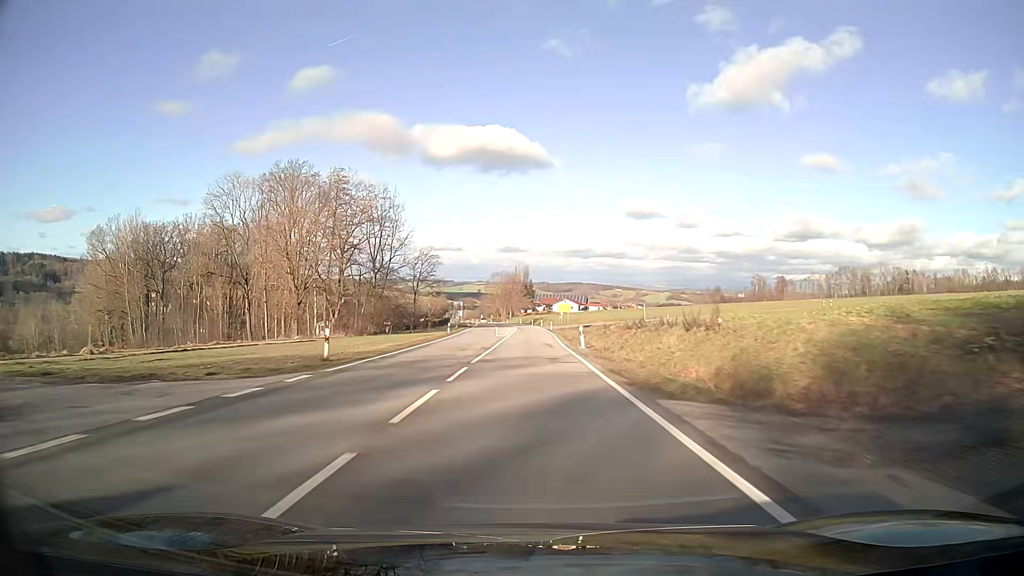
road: secondary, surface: asphalt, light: Day
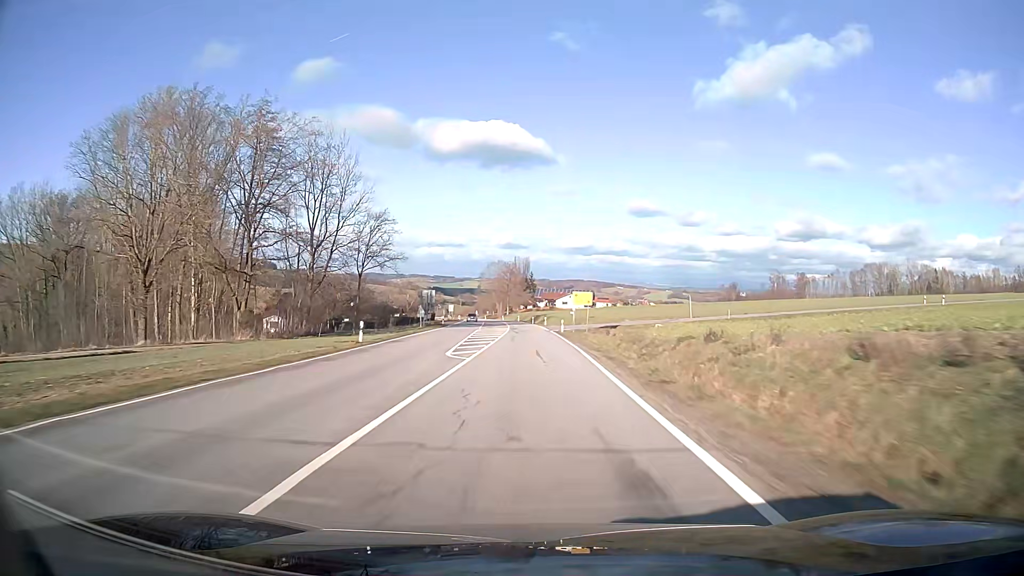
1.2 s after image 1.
(-0.1, +31.6) m; 0°
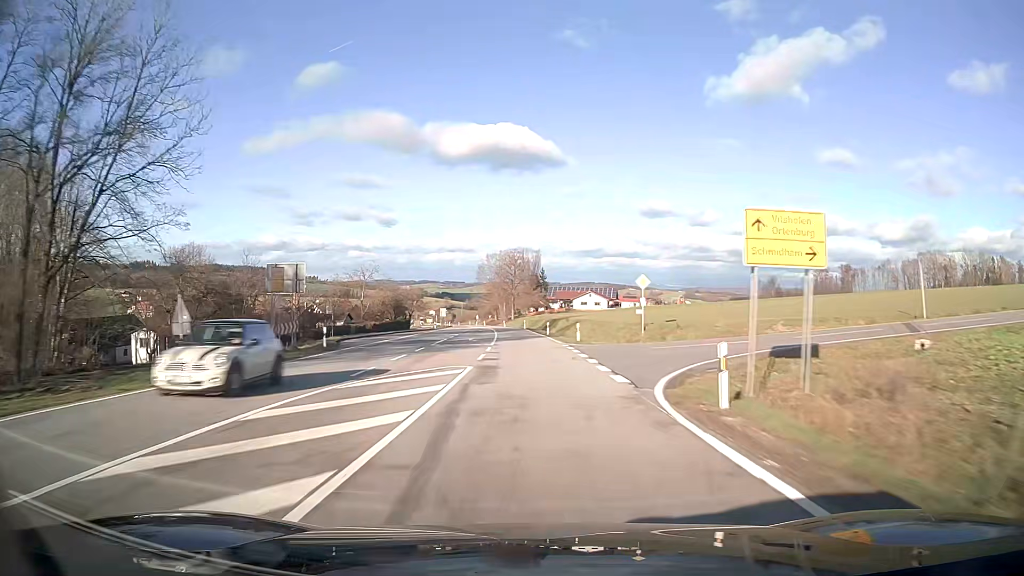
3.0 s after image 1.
(-0.3, +47.4) m; -1°
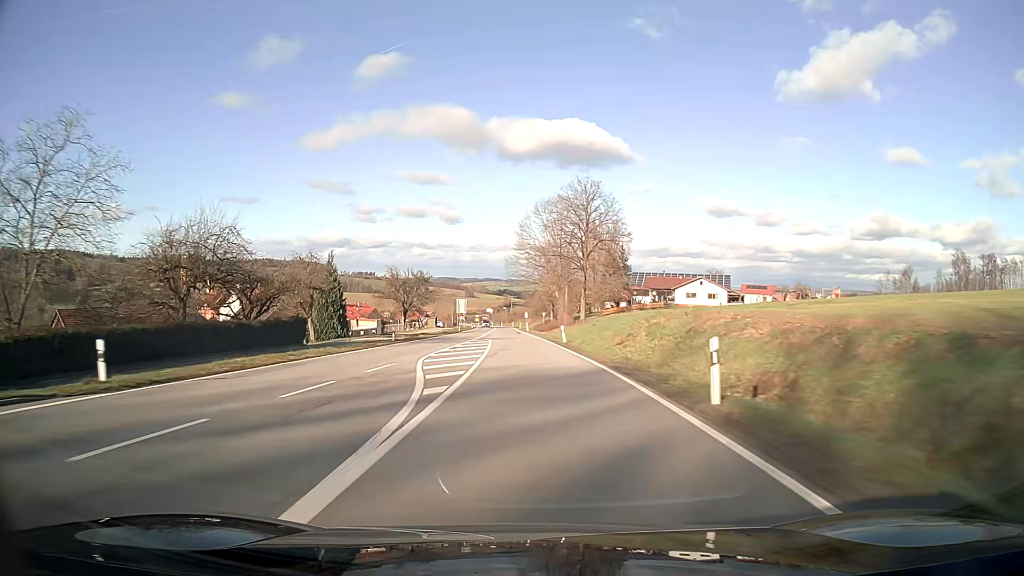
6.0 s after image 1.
(-3.3, +78.9) m; -5°
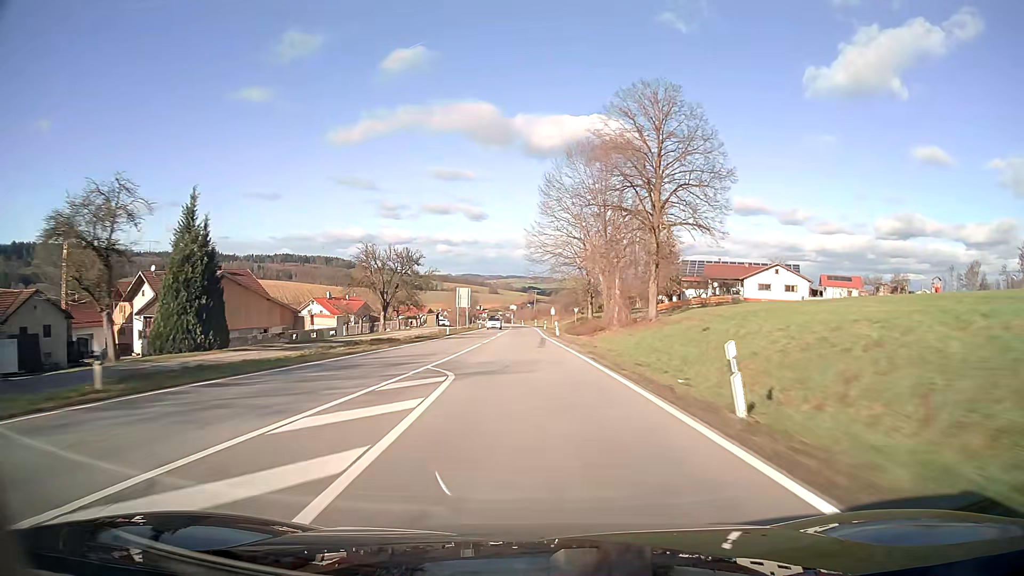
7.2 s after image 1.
(-0.6, +31.6) m; -2°
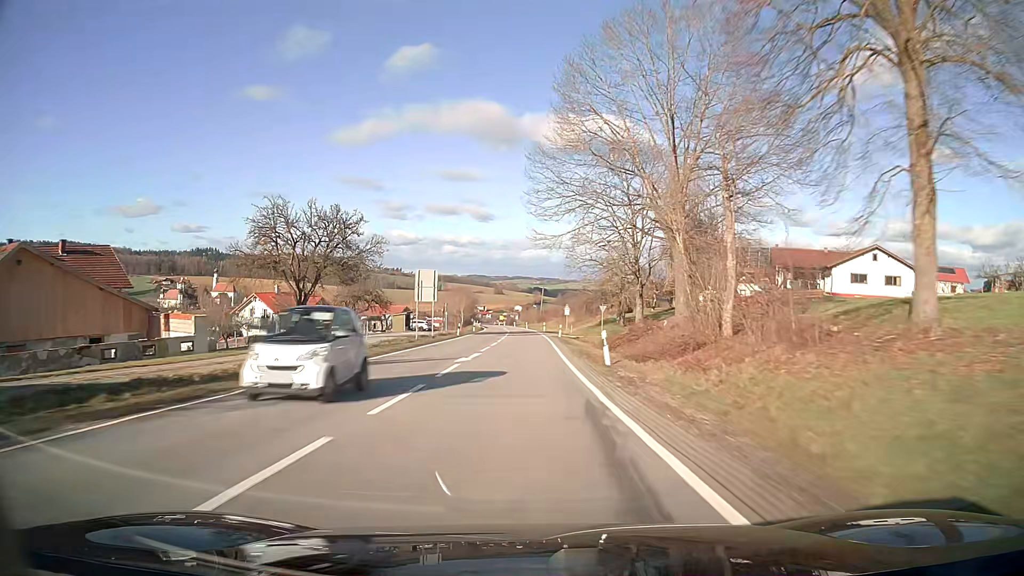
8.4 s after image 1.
(-0.1, +31.6) m; 0°
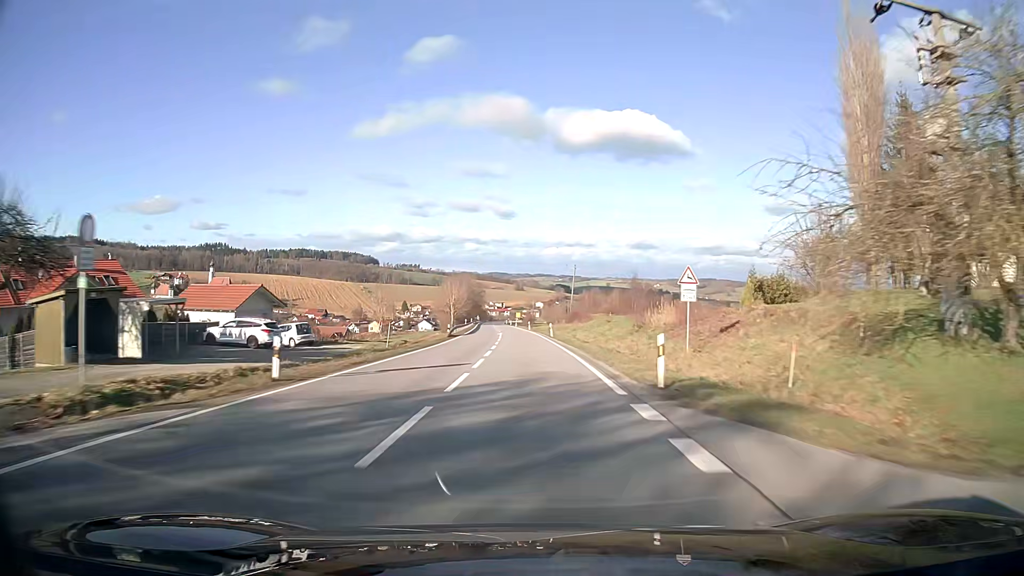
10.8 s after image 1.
(-1.1, +63.3) m; -2°
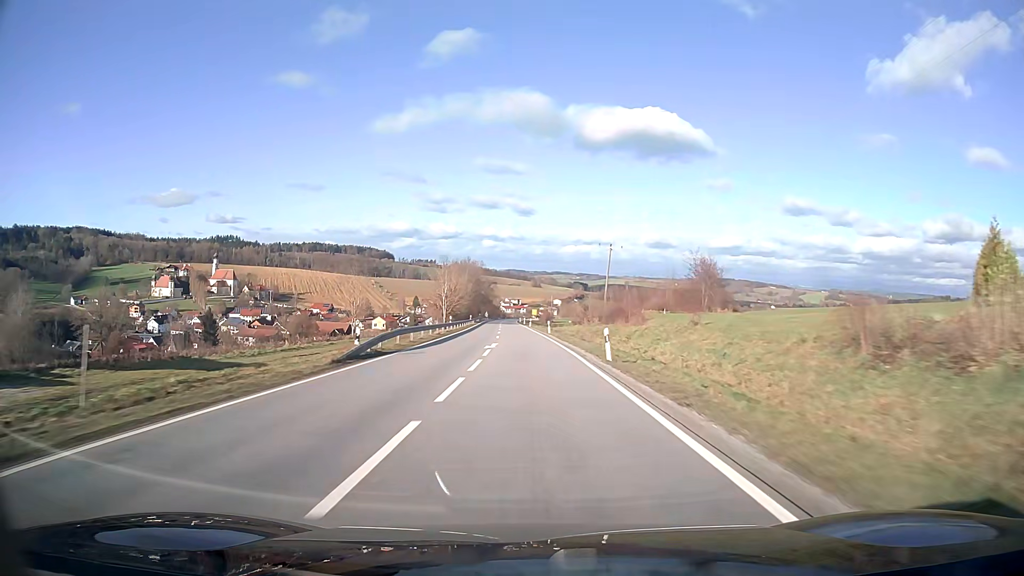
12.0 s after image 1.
(-0.4, +31.7) m; -1°
